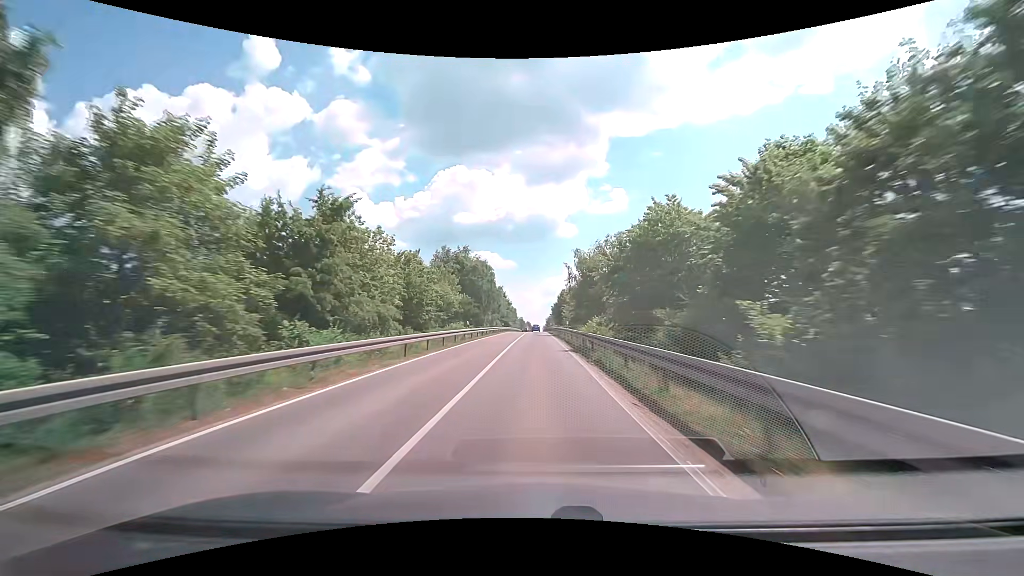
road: secondary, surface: asphalt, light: Day
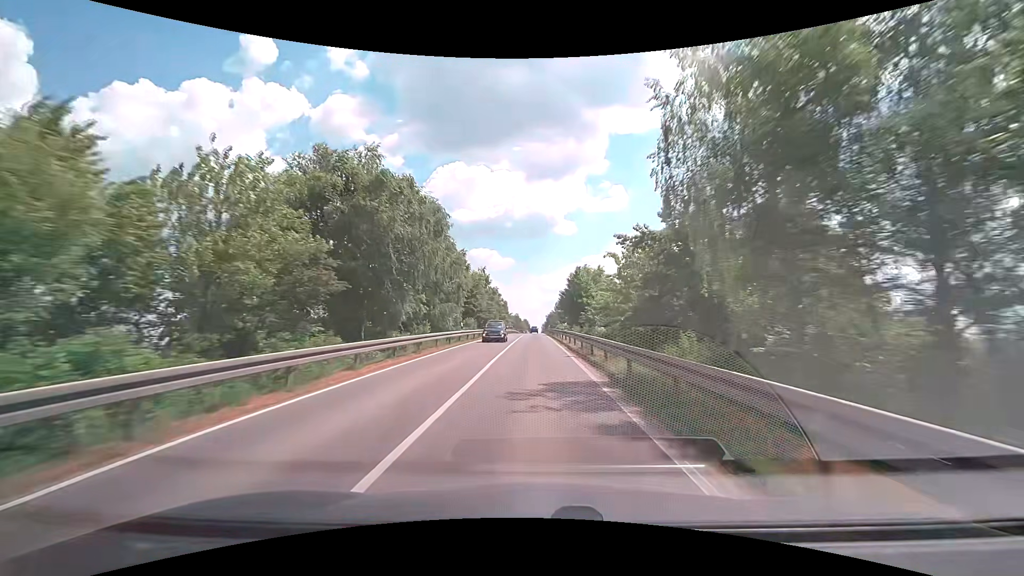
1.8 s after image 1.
(0.0, +41.2) m; 0°
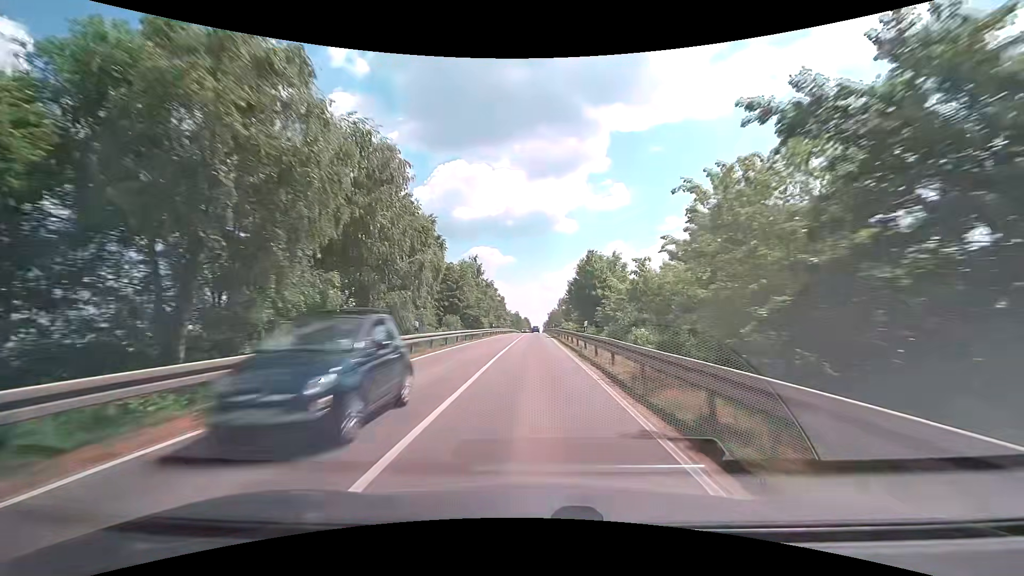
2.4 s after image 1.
(0.0, +13.6) m; 0°
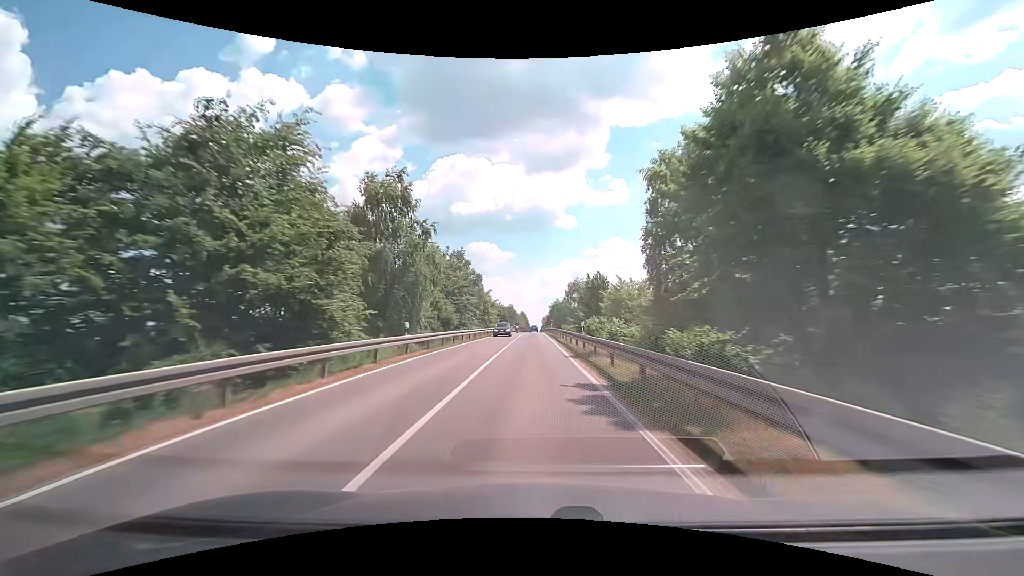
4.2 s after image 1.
(-0.3, +40.5) m; 0°
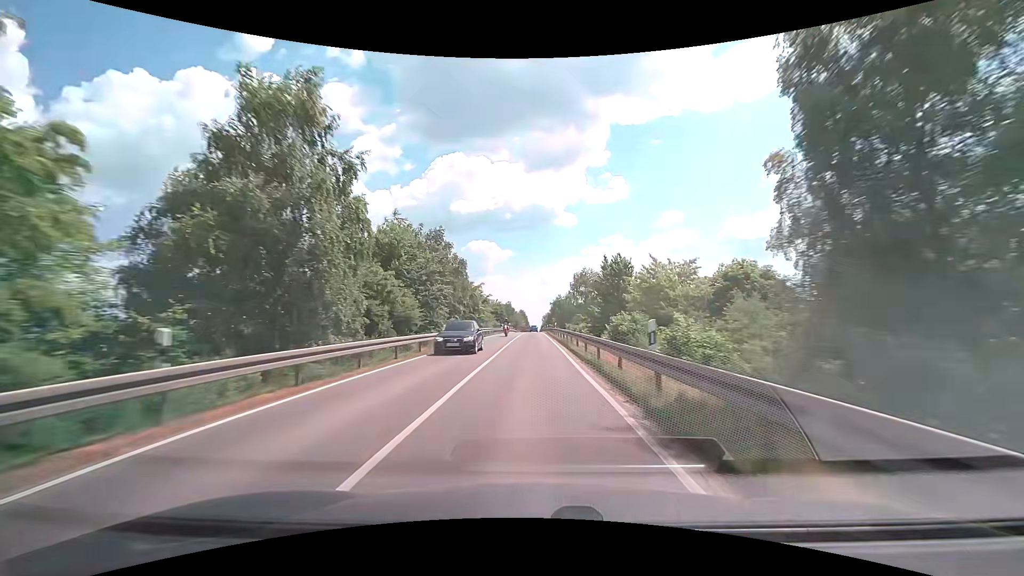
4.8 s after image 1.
(0.0, +13.4) m; 0°
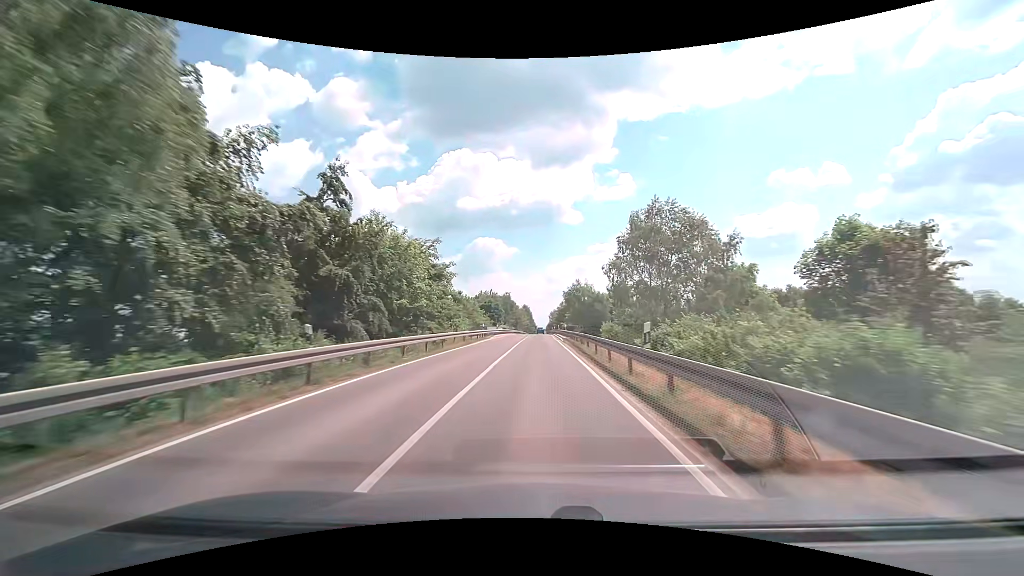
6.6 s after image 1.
(0.0, +39.8) m; 0°
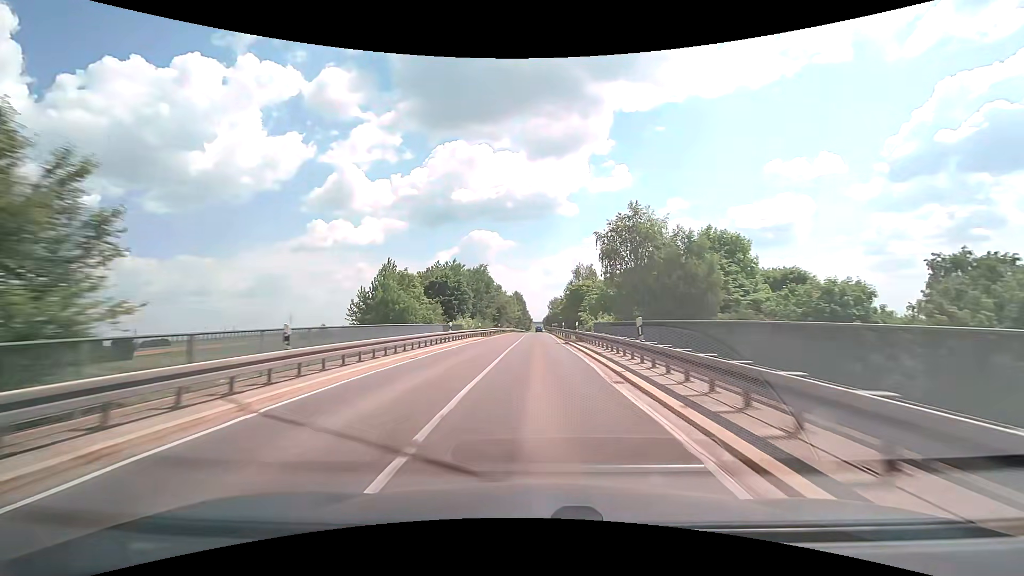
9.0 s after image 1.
(+0.2, +52.9) m; 0°
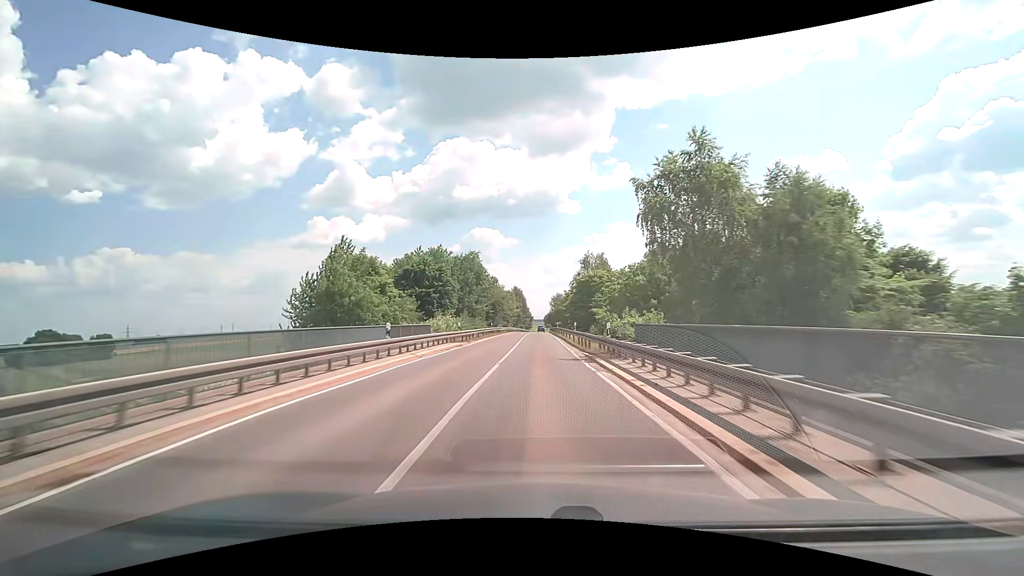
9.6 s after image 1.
(0.0, +13.2) m; 0°
(0, +10) (0, +20) (0, +30) (0, +40) (0, +50) (0, +60) (0, +70) (0, +80) (0, +90) (0, +100) m
